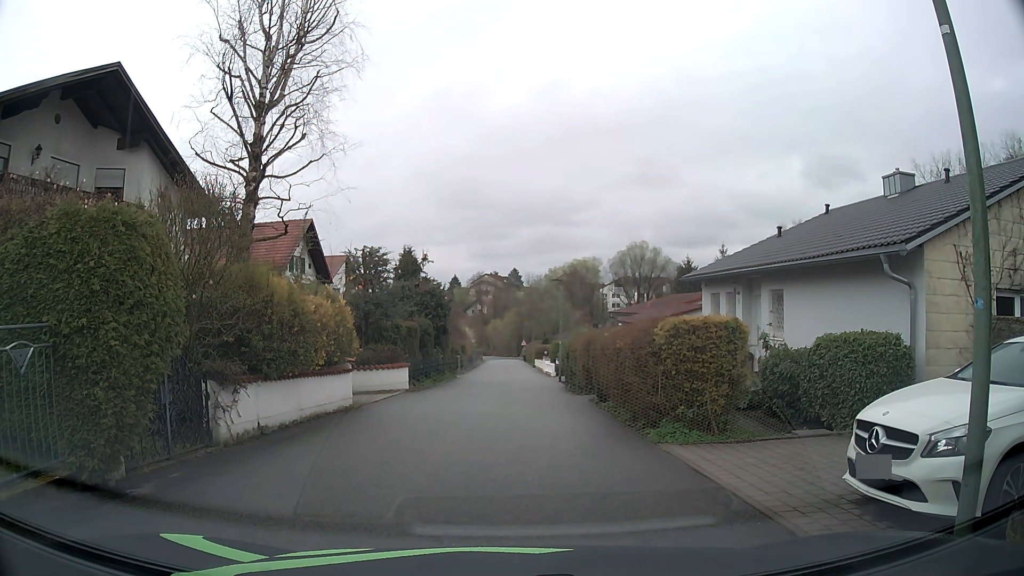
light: Day
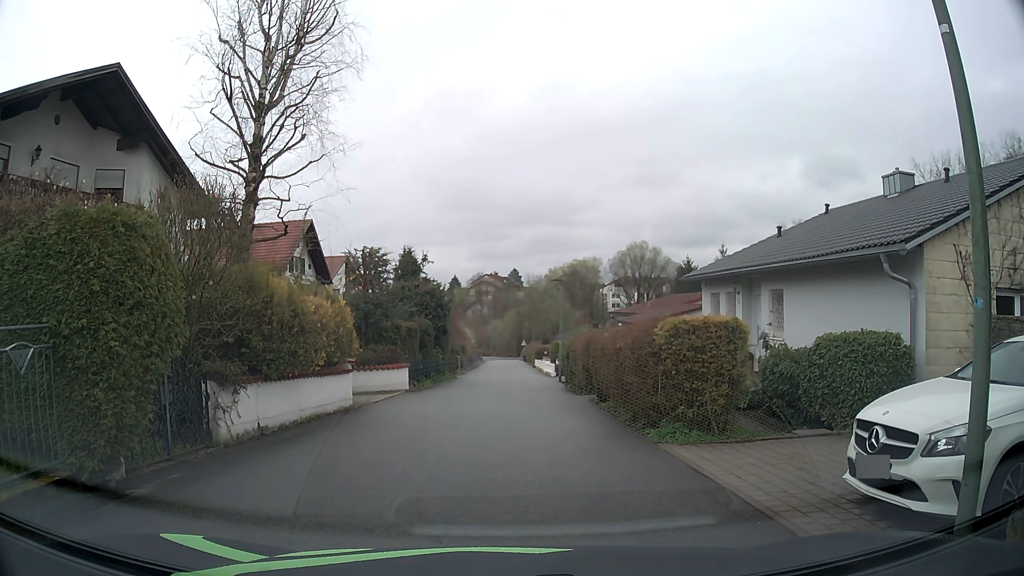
(0.0, 0.0) m; 0°
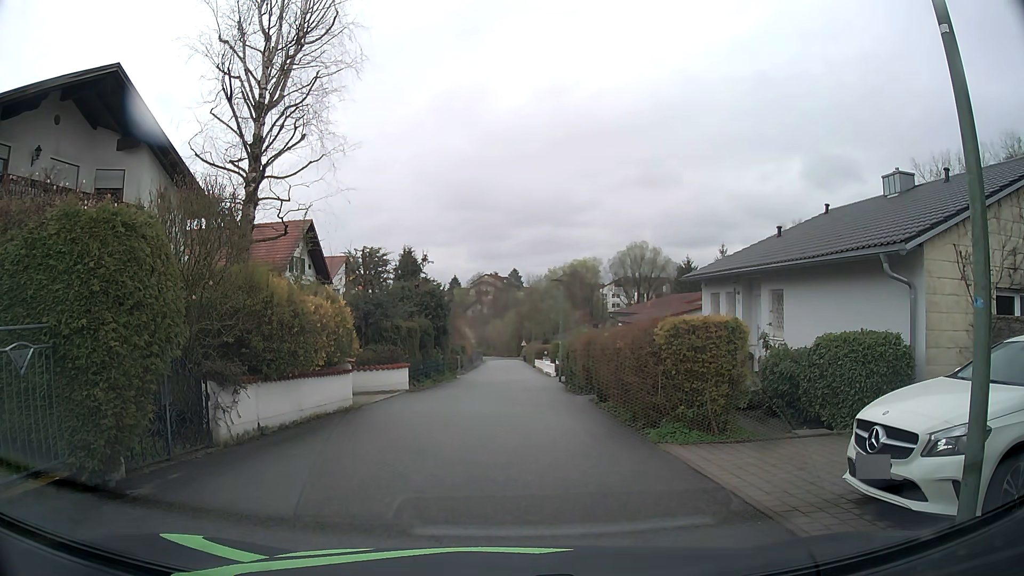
(0.0, 0.0) m; 0°
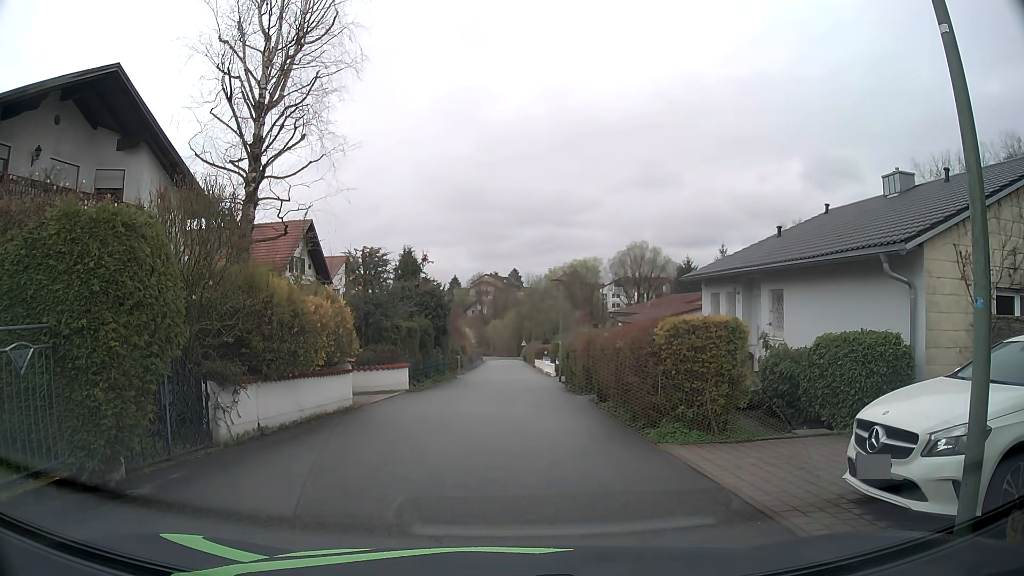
(0.0, 0.0) m; 0°
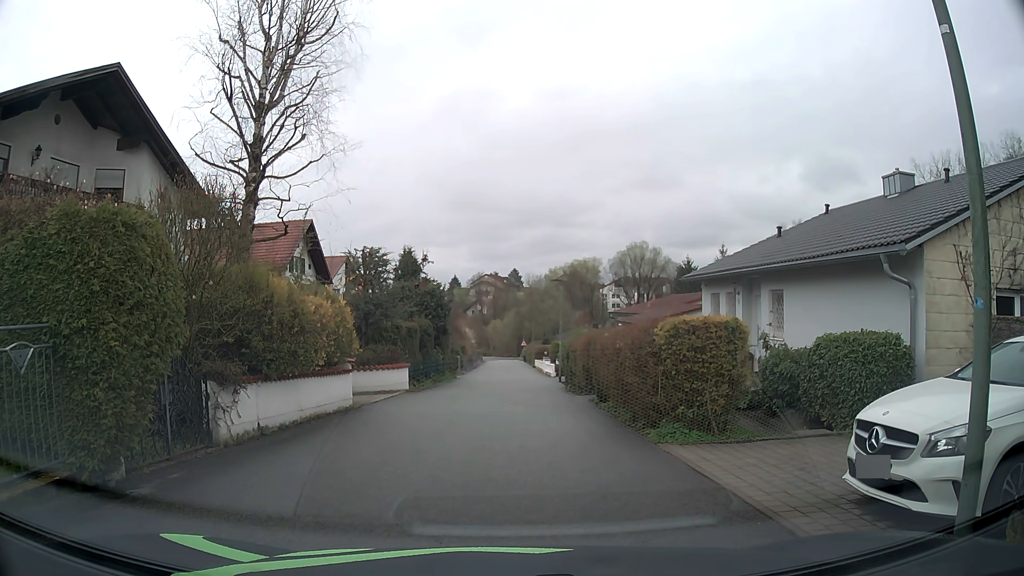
(0.0, 0.0) m; 0°
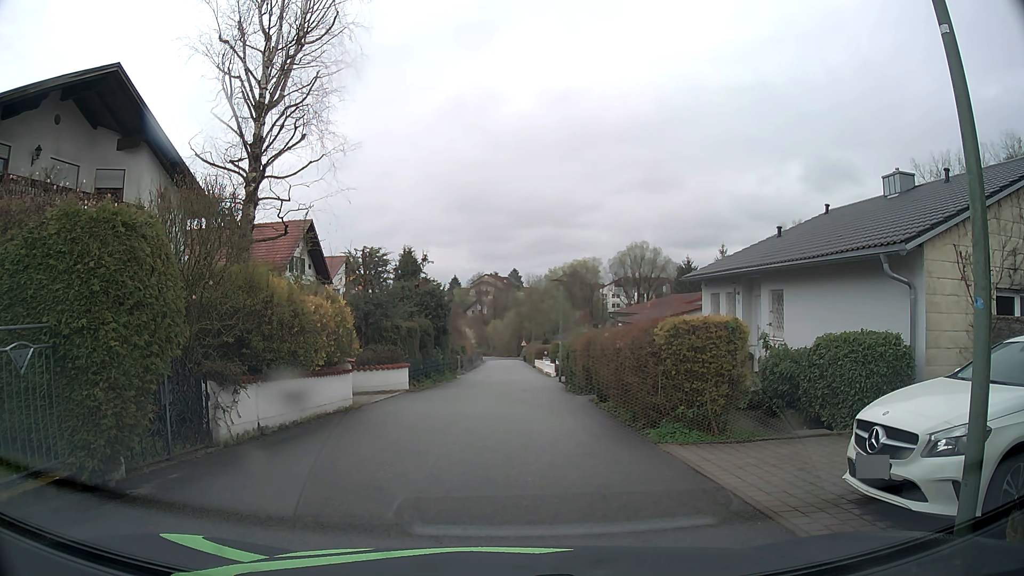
(0.0, 0.0) m; 0°
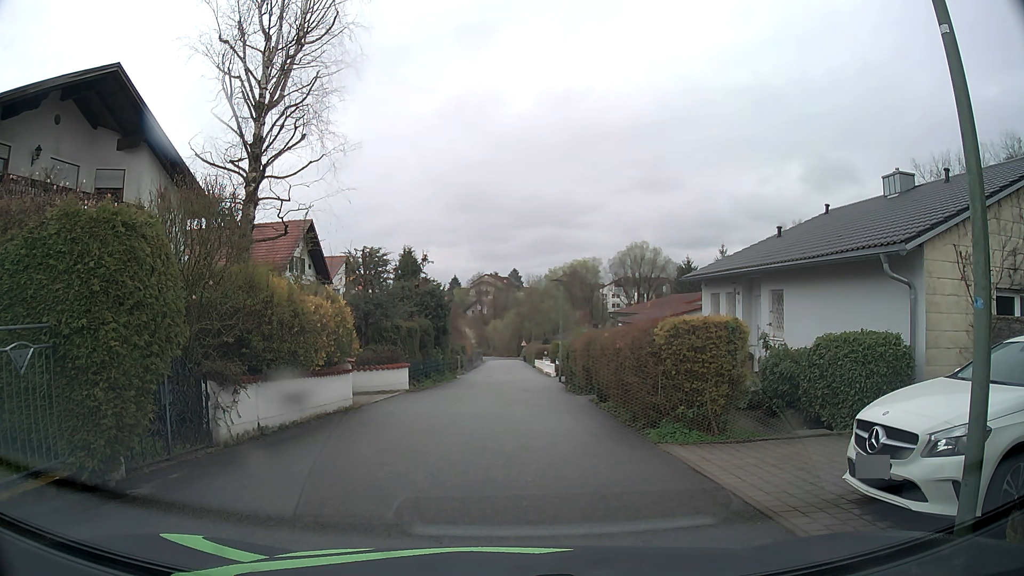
(0.0, 0.0) m; 0°
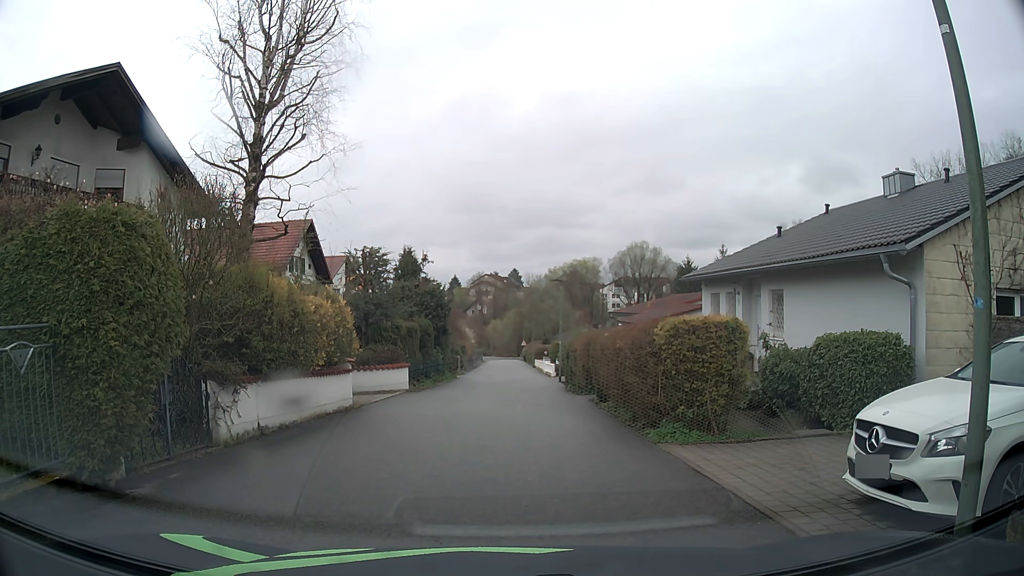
(0.0, 0.0) m; 0°
(0, +10) (0, +20) (0, +30) (+1, +40) (+1, +50) (+2, +60) (+2, +70) (+2, +80) (+3, +90) (+3, +100) m
